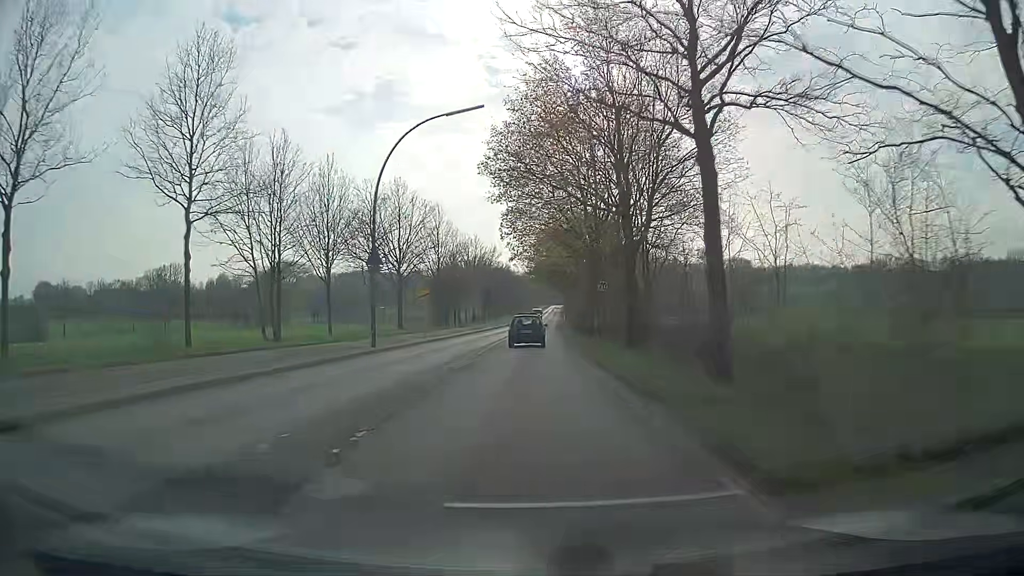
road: secondary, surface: asphalt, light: Day
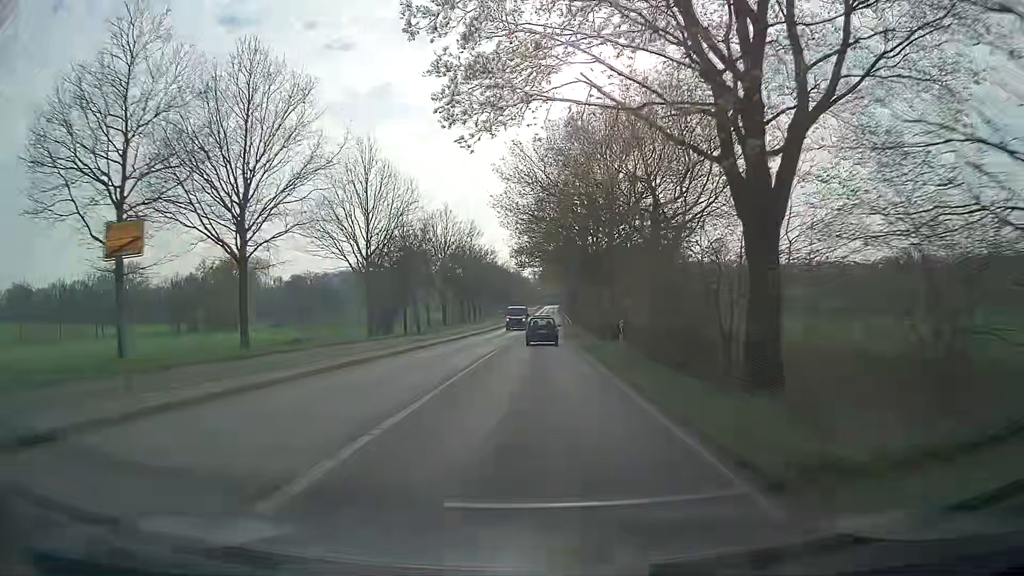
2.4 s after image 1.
(0.0, +31.0) m; +1°
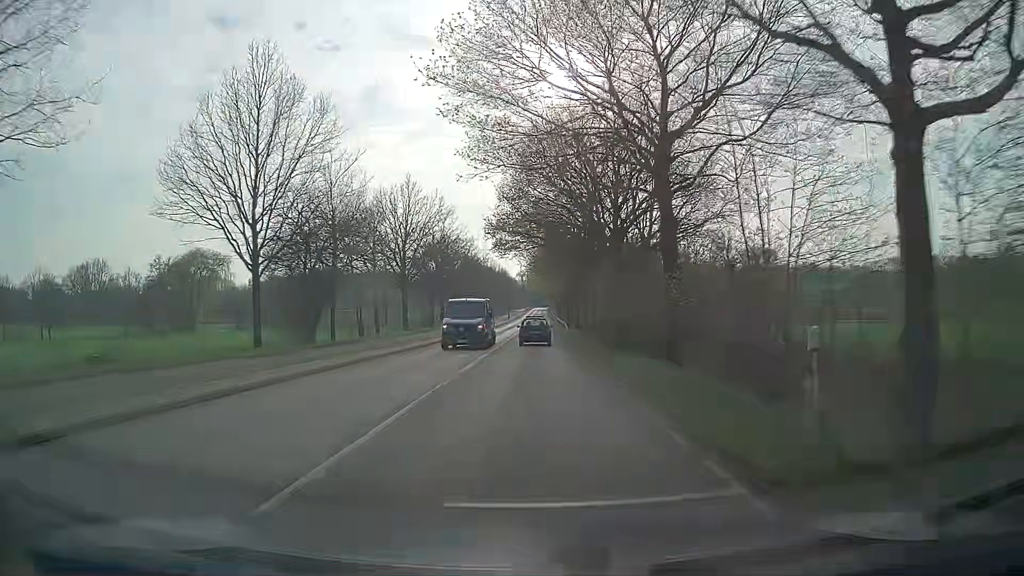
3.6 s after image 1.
(+0.1, +17.7) m; +1°
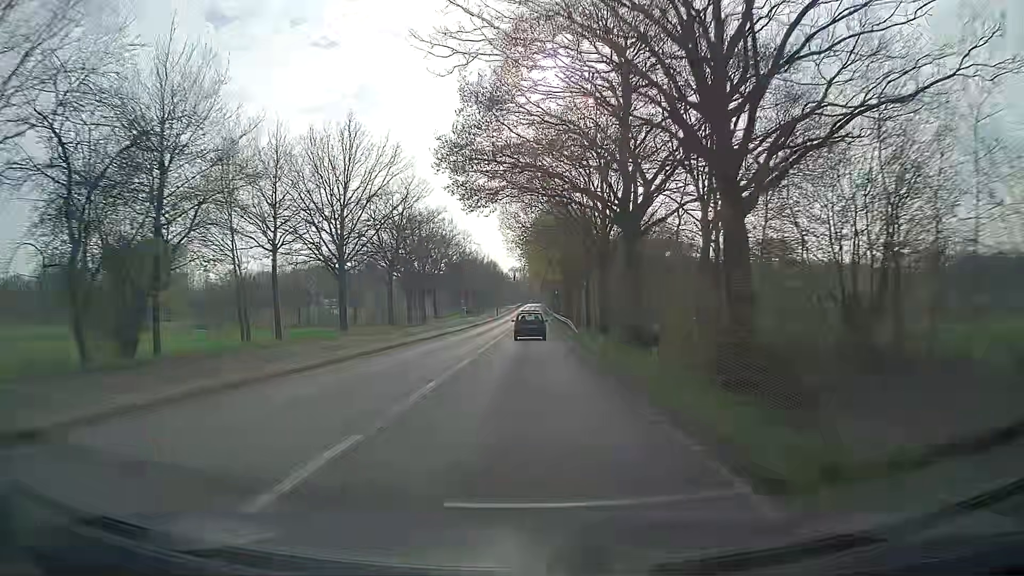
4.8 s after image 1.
(+0.1, +18.8) m; +1°
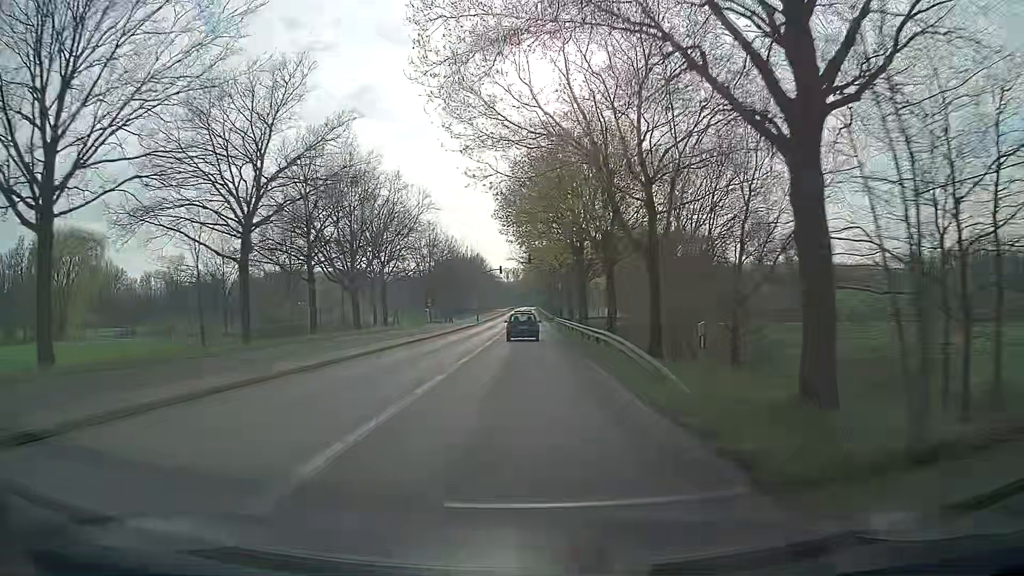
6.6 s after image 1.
(0.0, +28.8) m; 0°
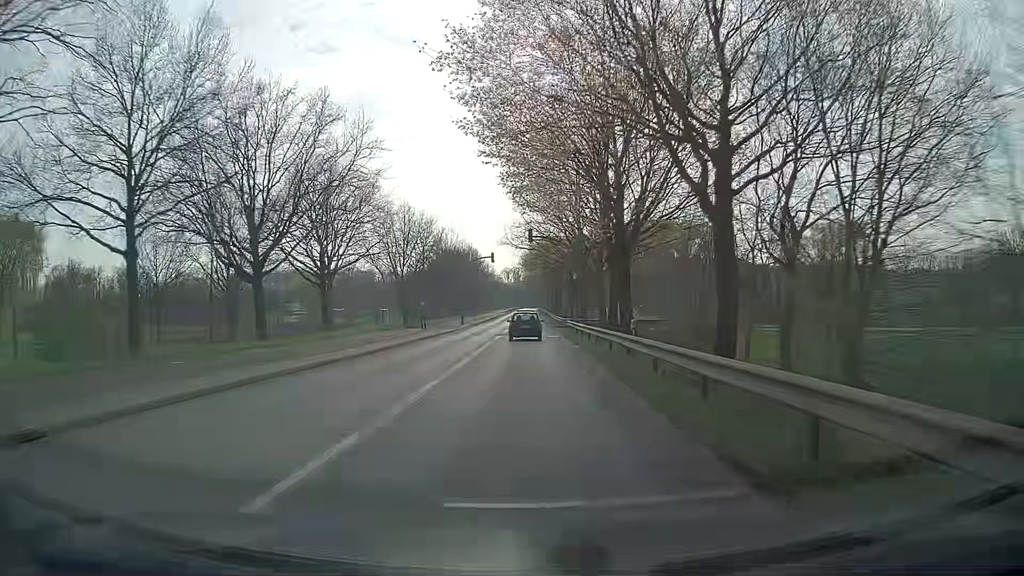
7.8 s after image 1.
(-0.1, +19.2) m; 0°
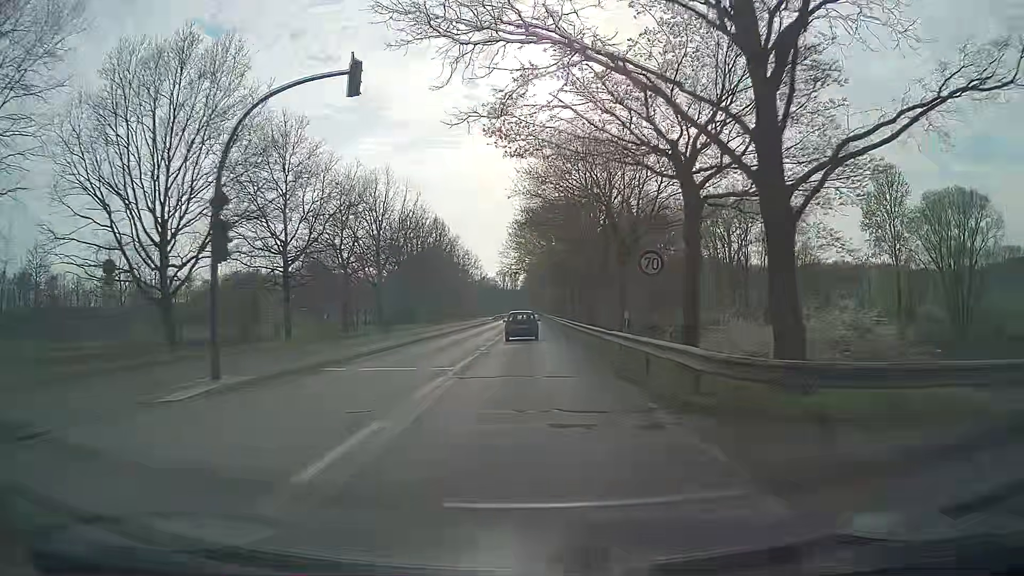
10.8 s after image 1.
(+0.1, +48.5) m; 0°
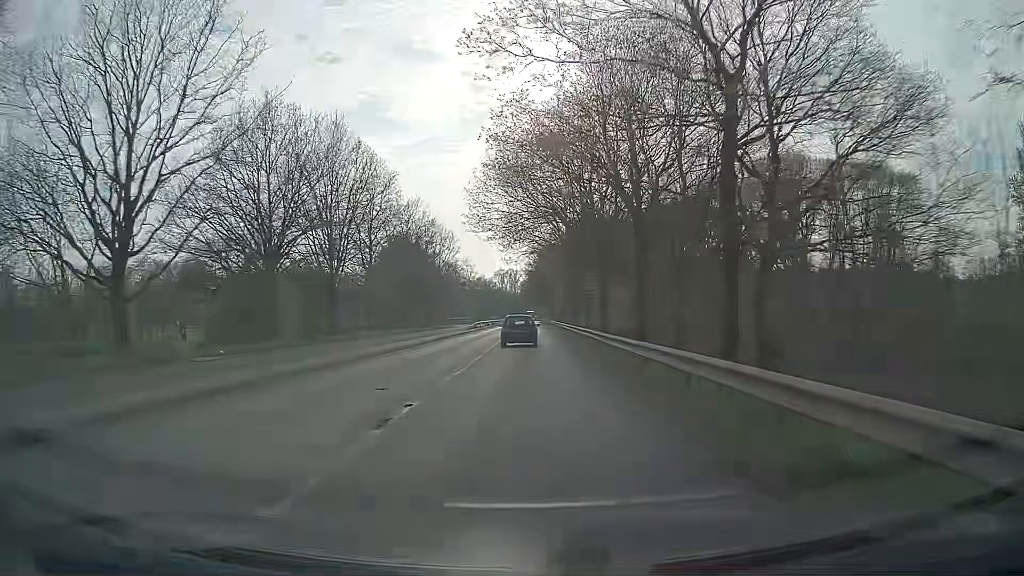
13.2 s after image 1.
(-0.1, +40.1) m; 0°
(0, +10) (0, +20) (0, +30) (0, +40) (0, +50) (0, +60) (0, +70) (0, +80) (+1, +90) (+1, +100) m
